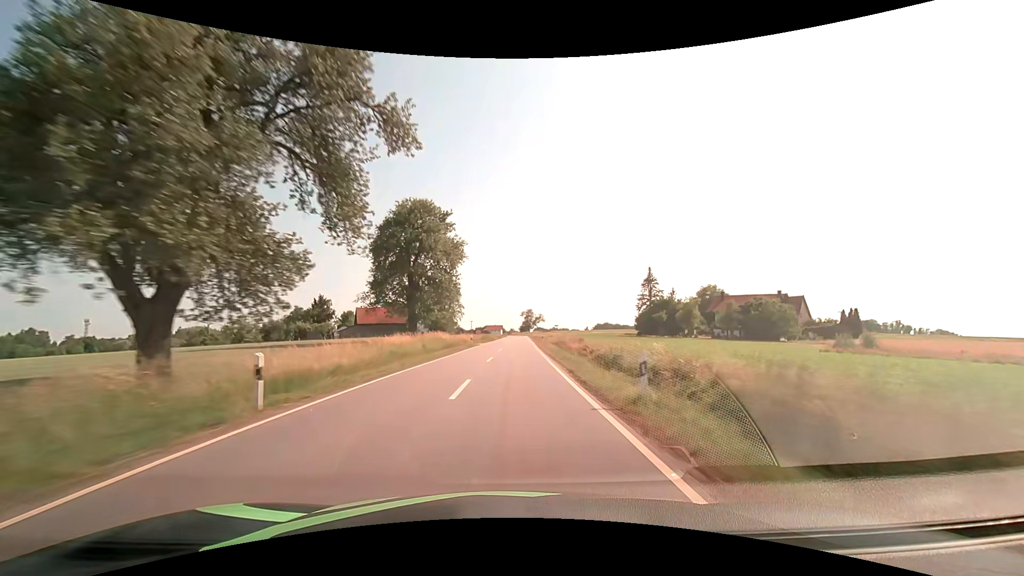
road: tertiary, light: Day
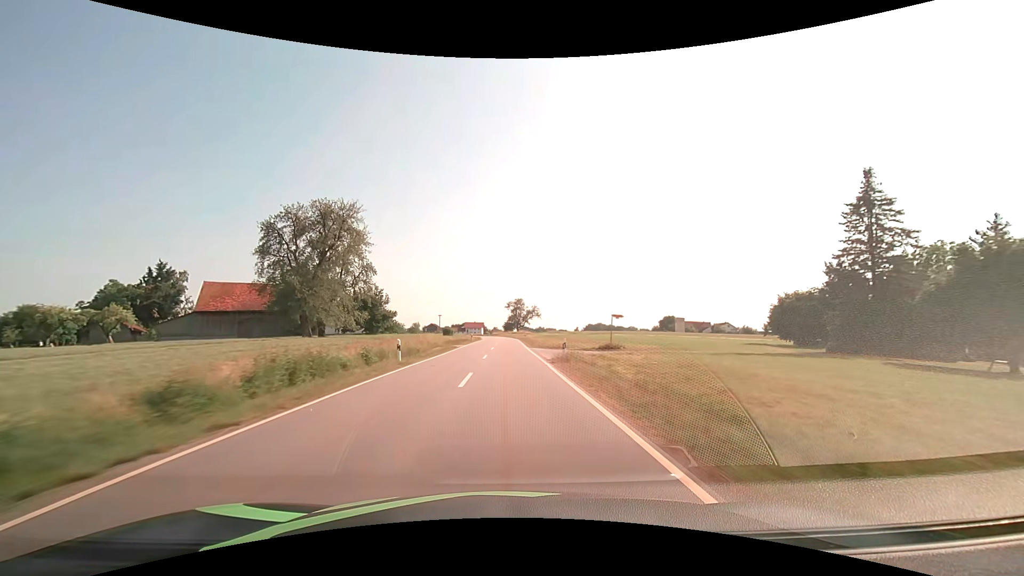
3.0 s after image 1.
(+1.8, +70.9) m; +2°
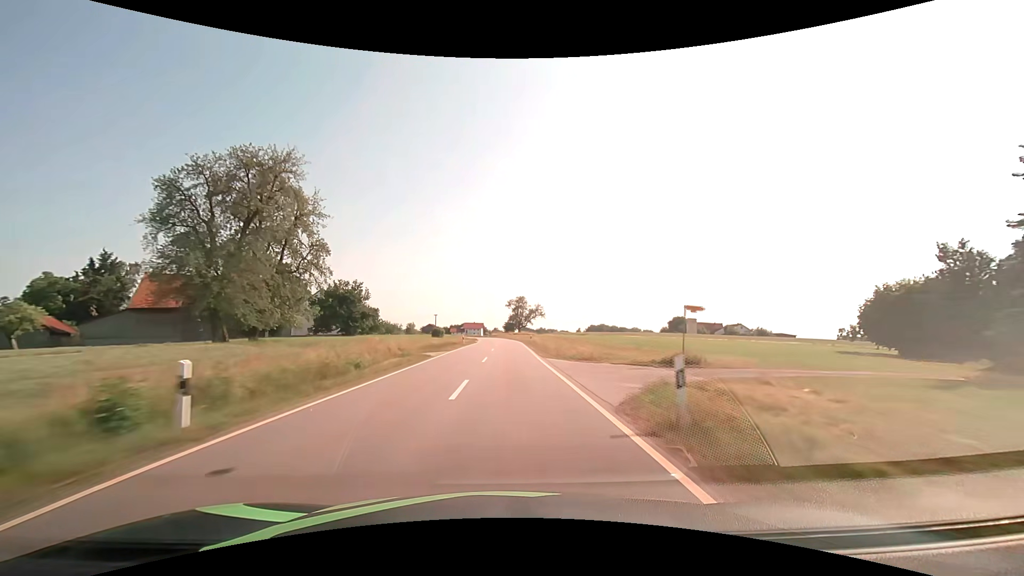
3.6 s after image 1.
(0.0, +14.2) m; 0°
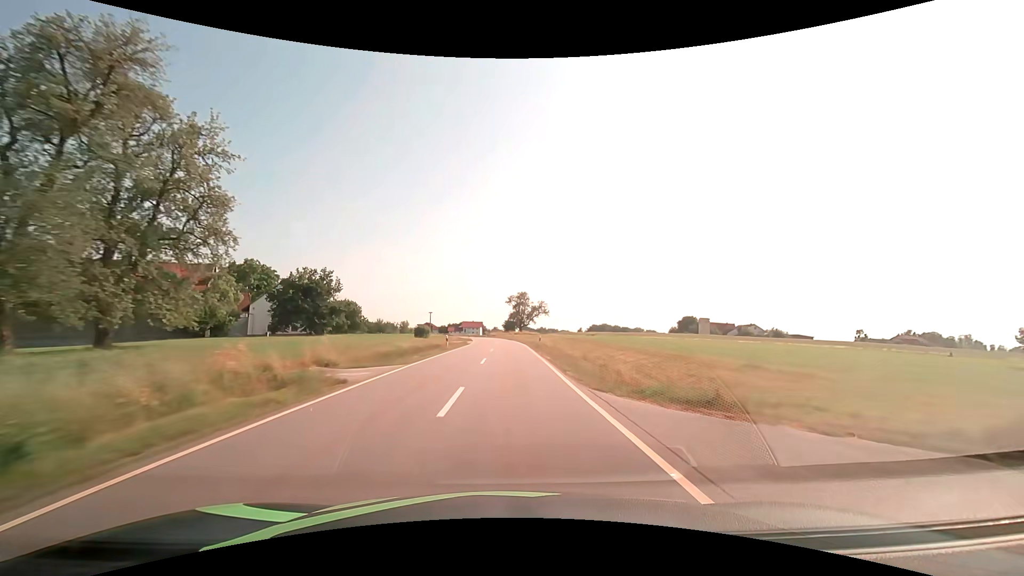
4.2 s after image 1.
(0.0, +14.2) m; 0°
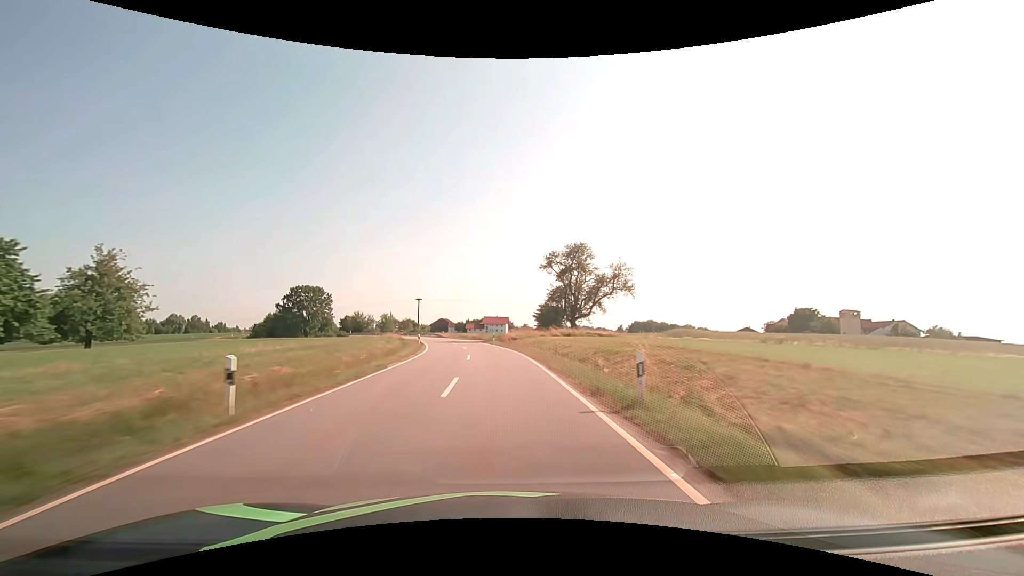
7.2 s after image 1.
(-0.6, +71.0) m; -3°
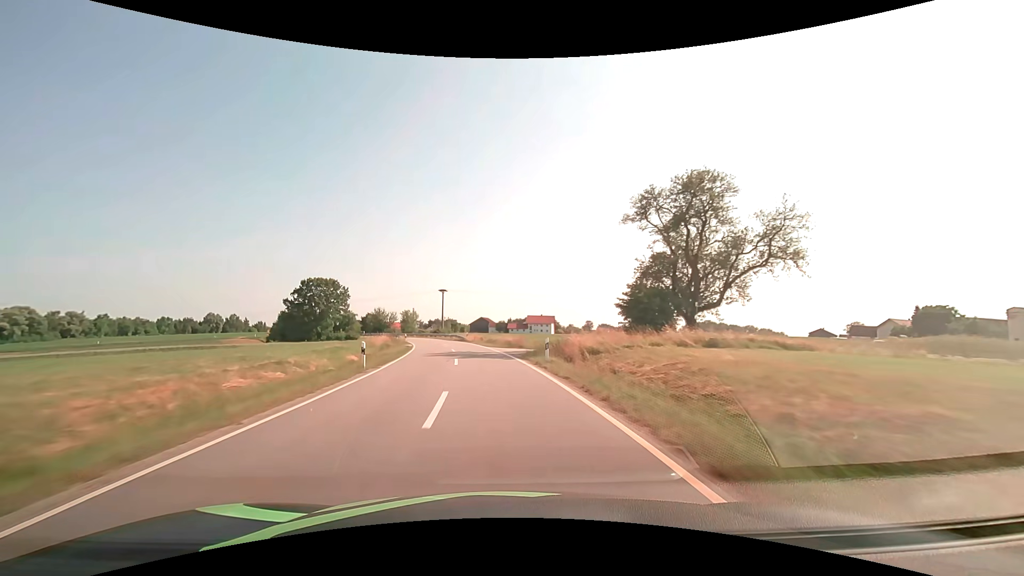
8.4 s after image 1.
(-1.0, +27.4) m; -5°
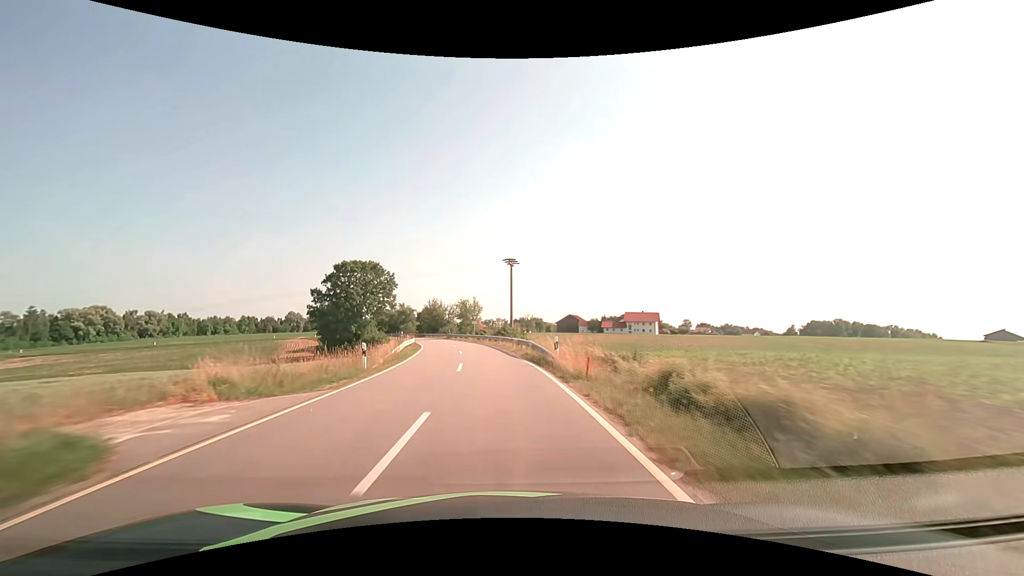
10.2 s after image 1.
(-3.1, +39.0) m; -10°
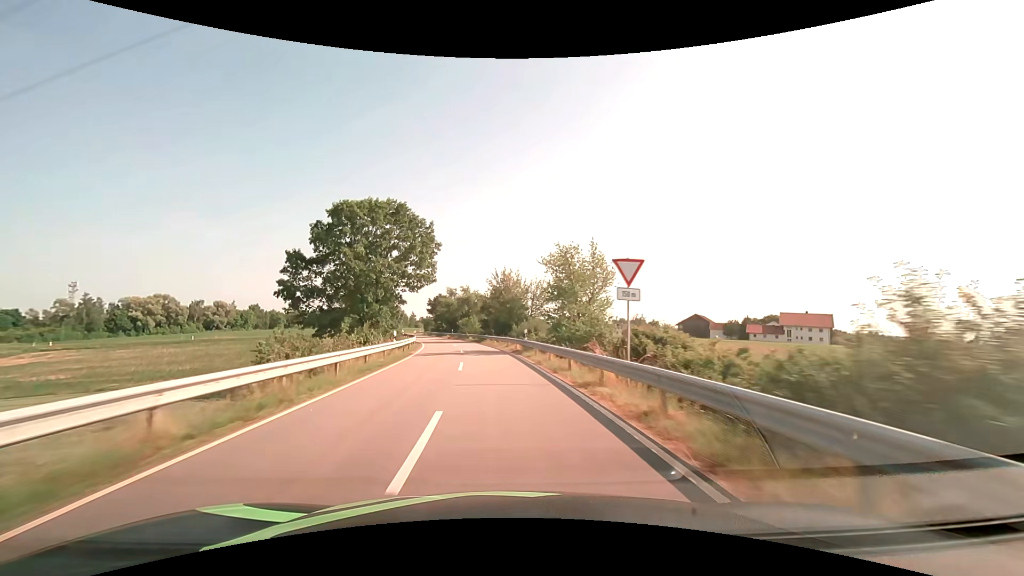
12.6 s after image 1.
(-4.6, +48.5) m; -11°
(0, +10) (-1, +20) (-2, +30) (-3, +40) (-5, +50) (-7, +59) (-9, +69) (-12, +79) (-14, +89) (-17, +98) m
